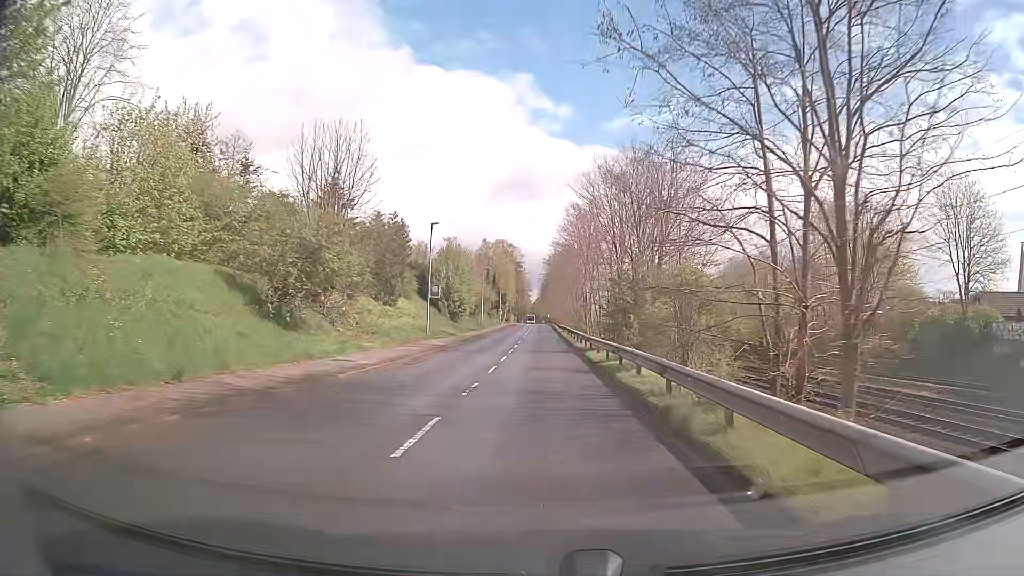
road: tertiary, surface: asphalt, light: Day
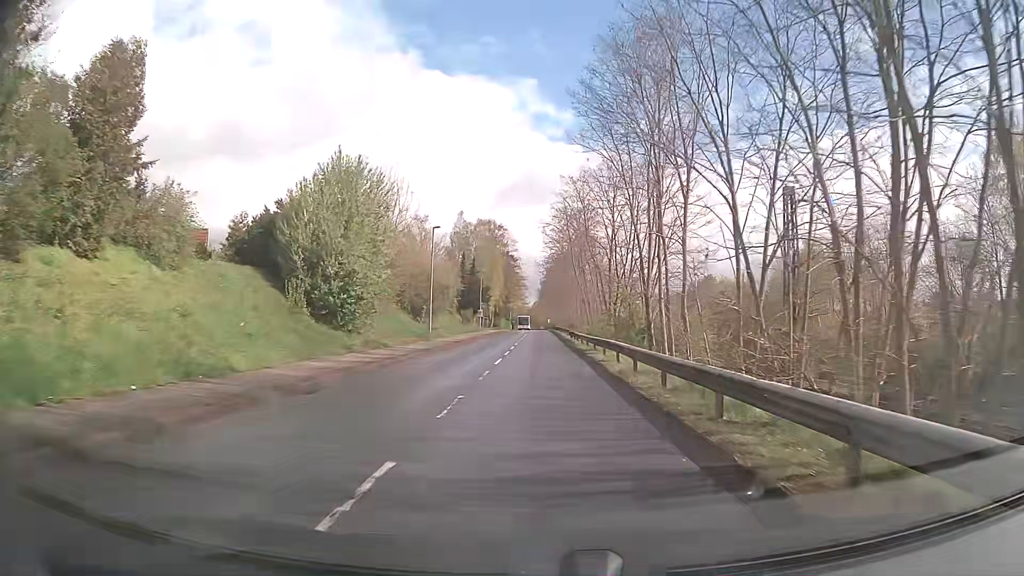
(-0.1, +39.2) m; -1°
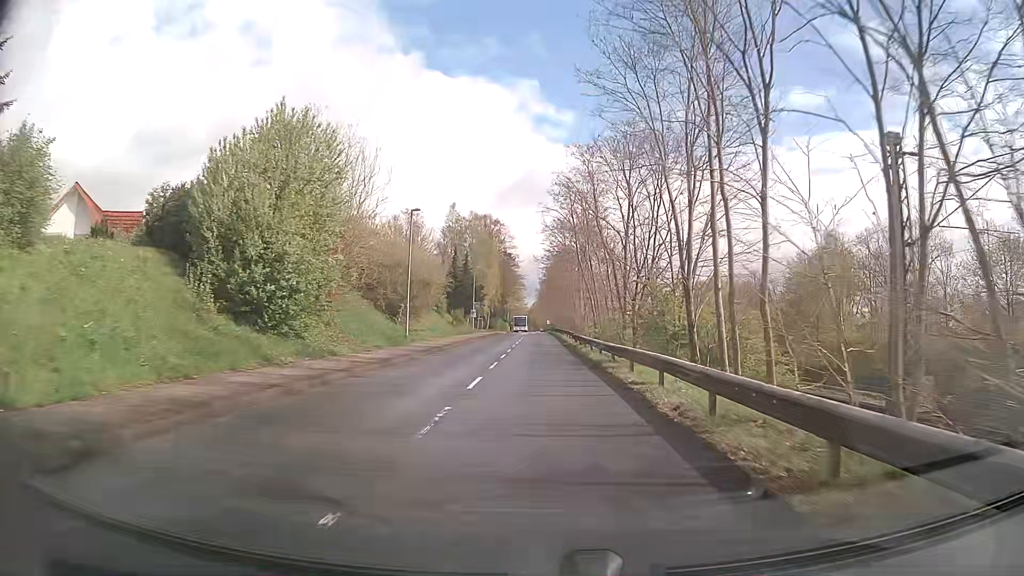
(0.0, +7.7) m; 0°
(0, +10) (0, +20) (0, +30) (0, +40) (+1, +50) (+1, +60) (+1, +70) (+1, +80) (+1, +90) (+1, +100) m
